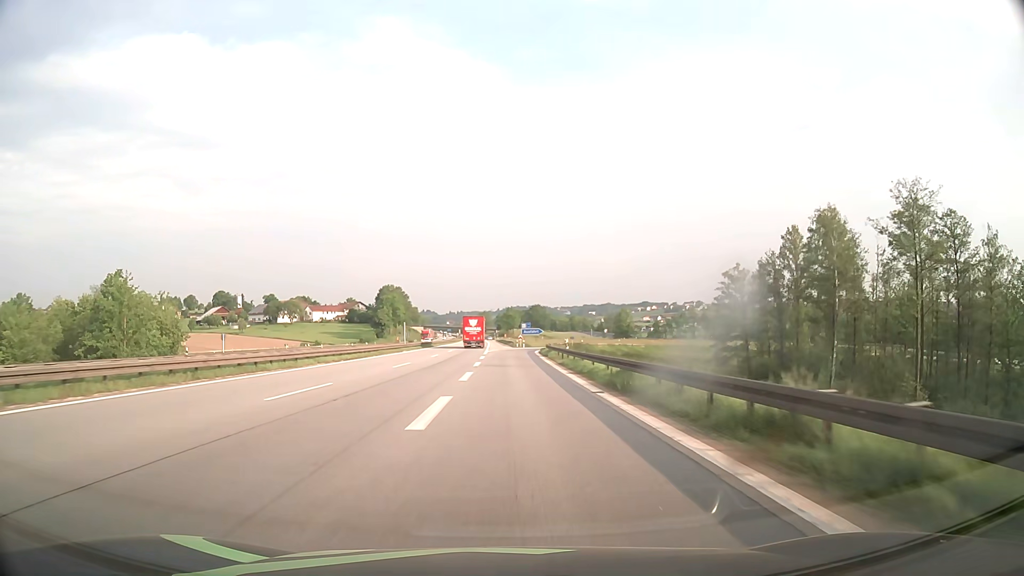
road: motorway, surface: asphalt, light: Day
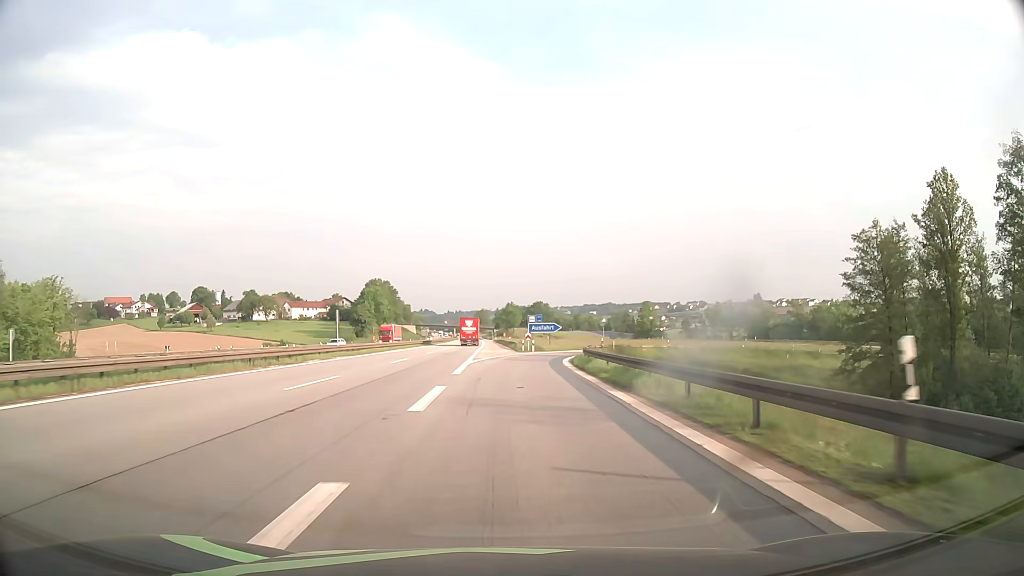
(-0.1, +33.5) m; 0°
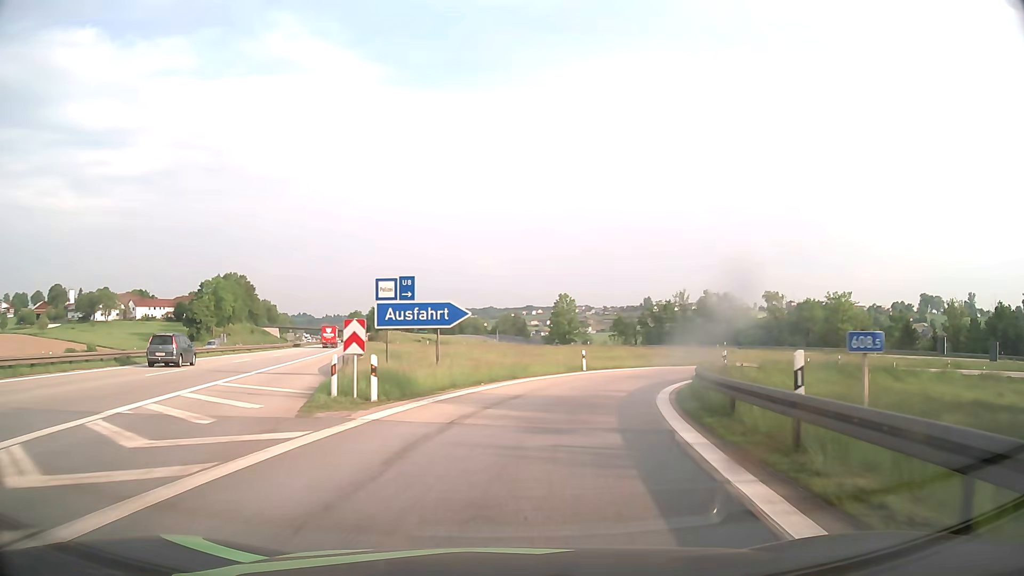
(+2.3, +45.7) m; +10°
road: motorway_link
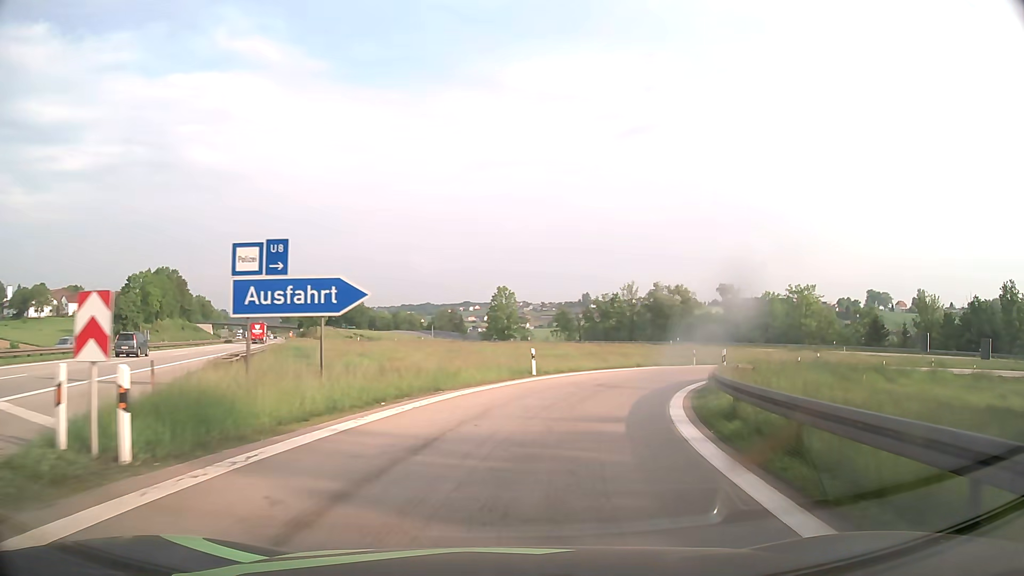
(+0.3, +8.3) m; +5°
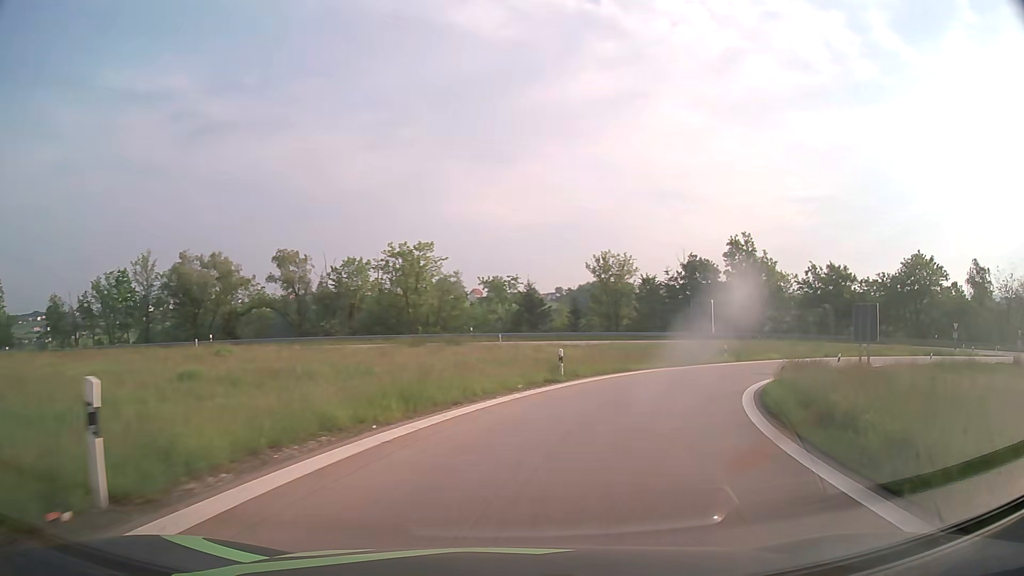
(+11.2, +37.3) m; +37°
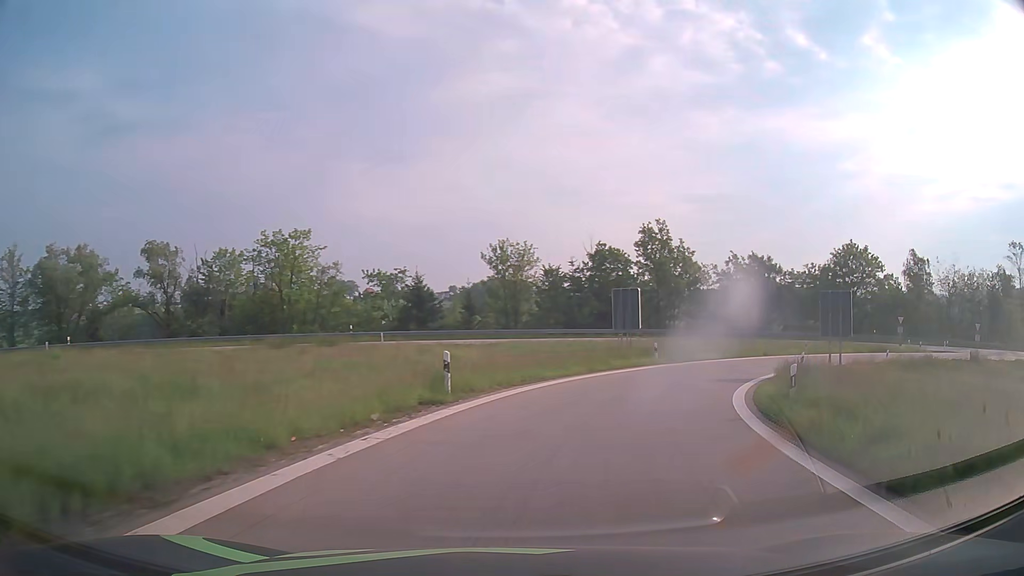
(+0.6, +7.7) m; +9°
(+1, +10) (+4, +20) (+8, +28) (+15, +36) (+22, +43) (+31, +48) (+40, +51) (+50, +53) (+60, +52) (+70, +50) m
